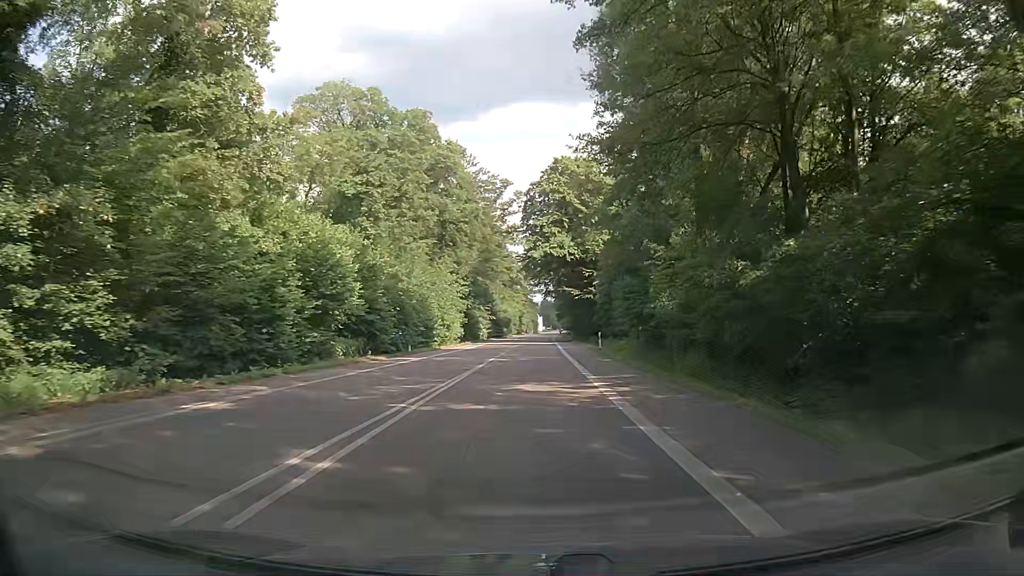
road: secondary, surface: asphalt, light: Day
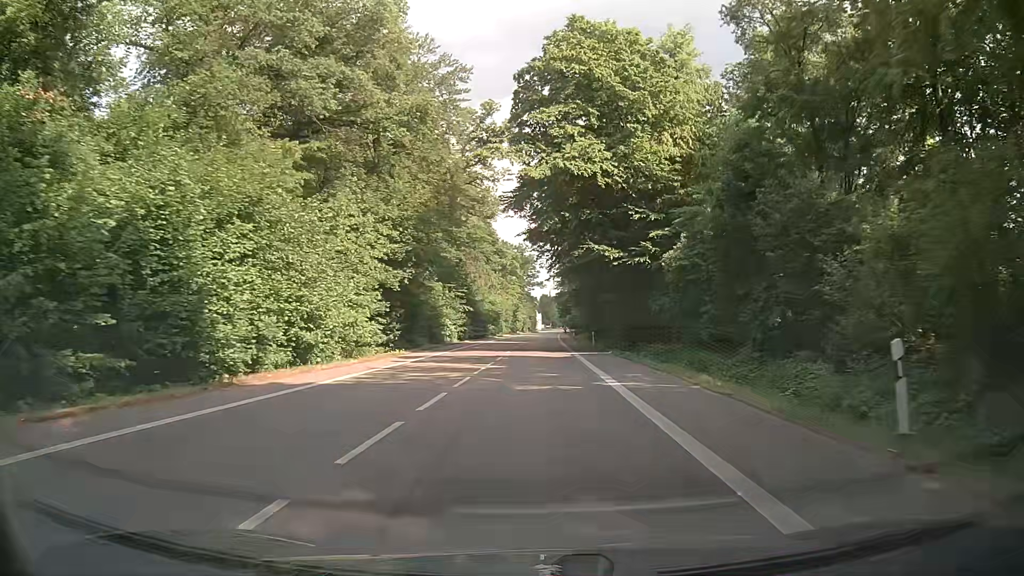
(-0.4, +36.8) m; -1°
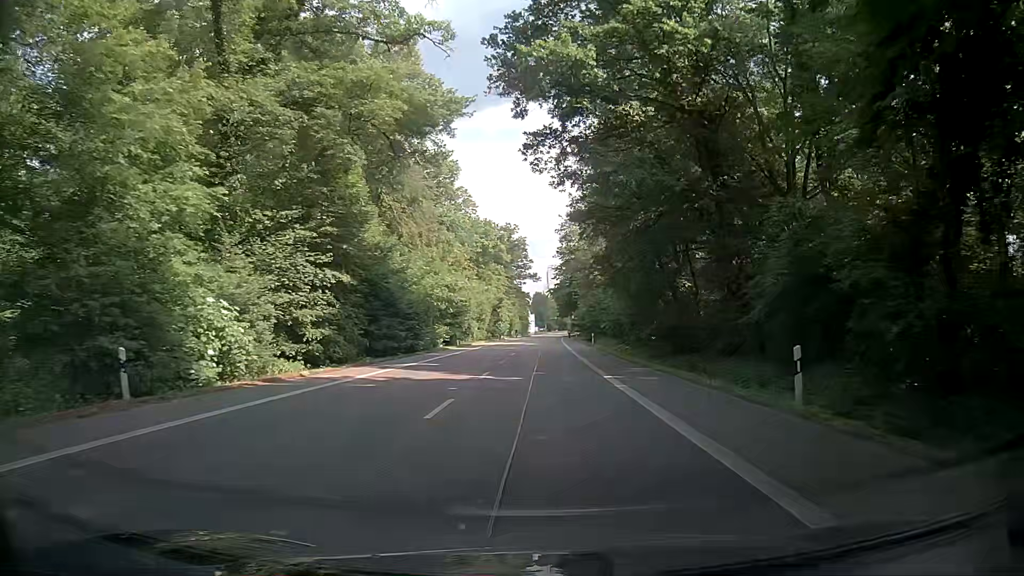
(+0.6, +45.9) m; +1°
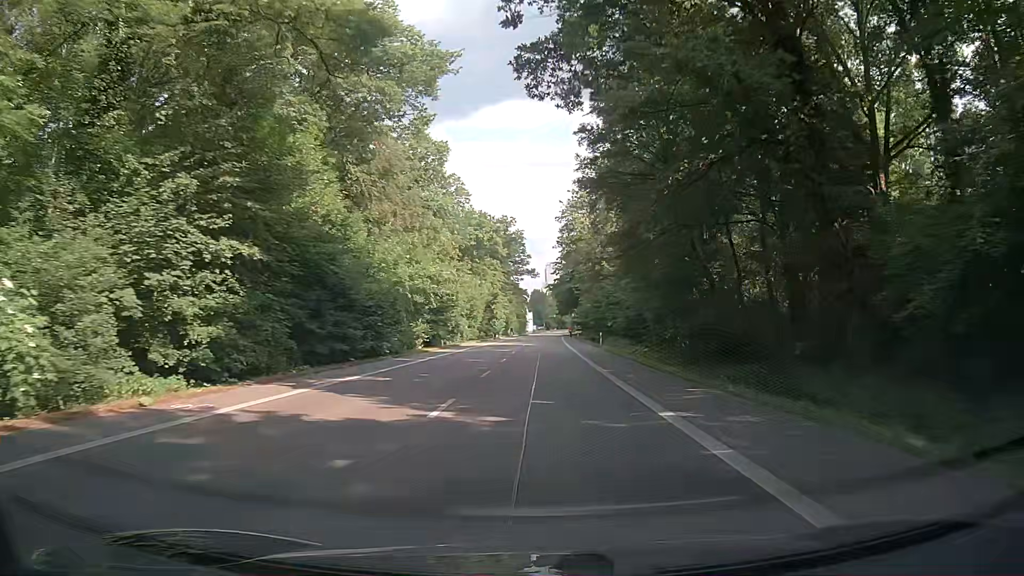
(-0.1, +9.1) m; -1°
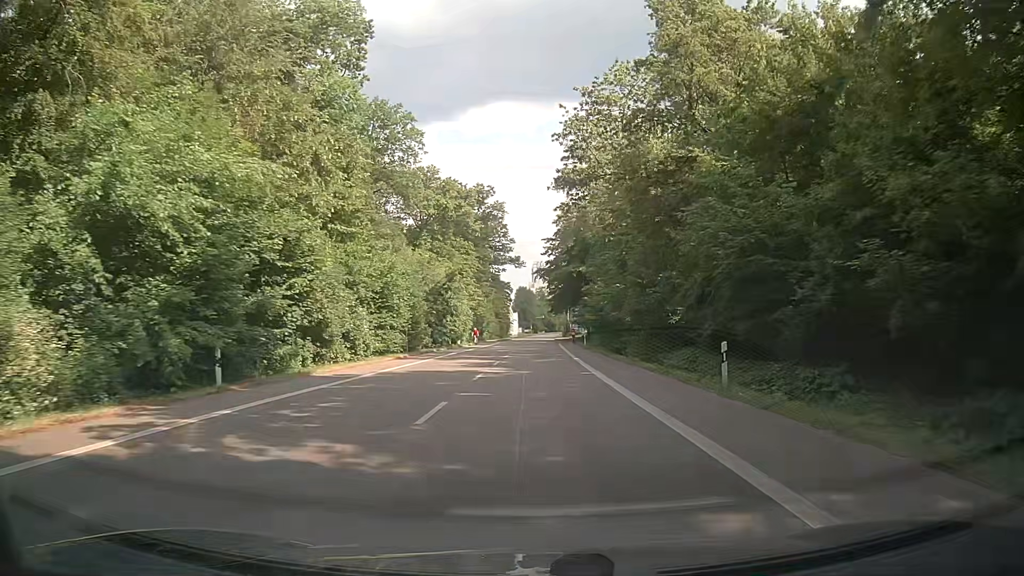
(+0.8, +36.5) m; 0°
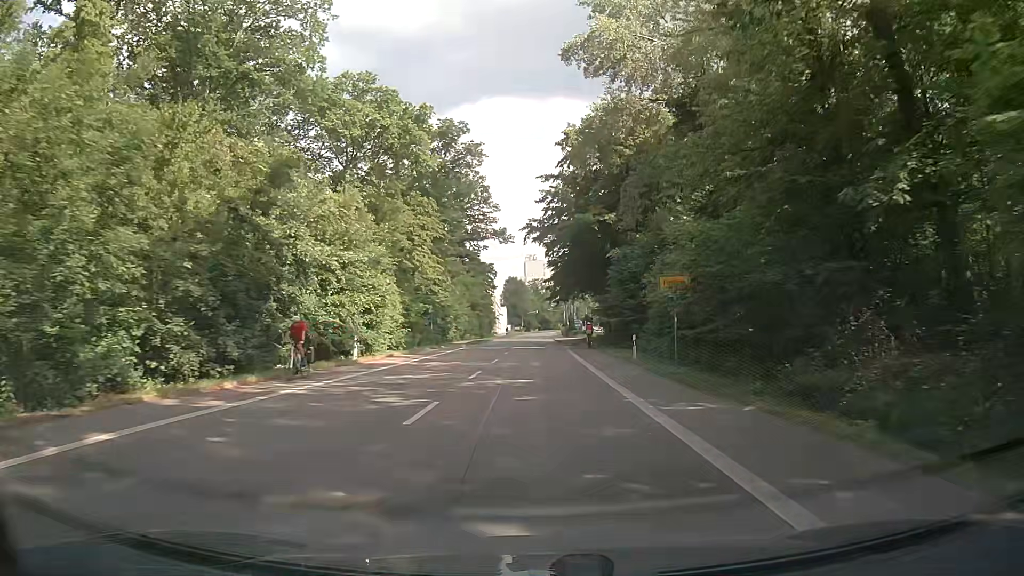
(+1.6, +36.3) m; +2°
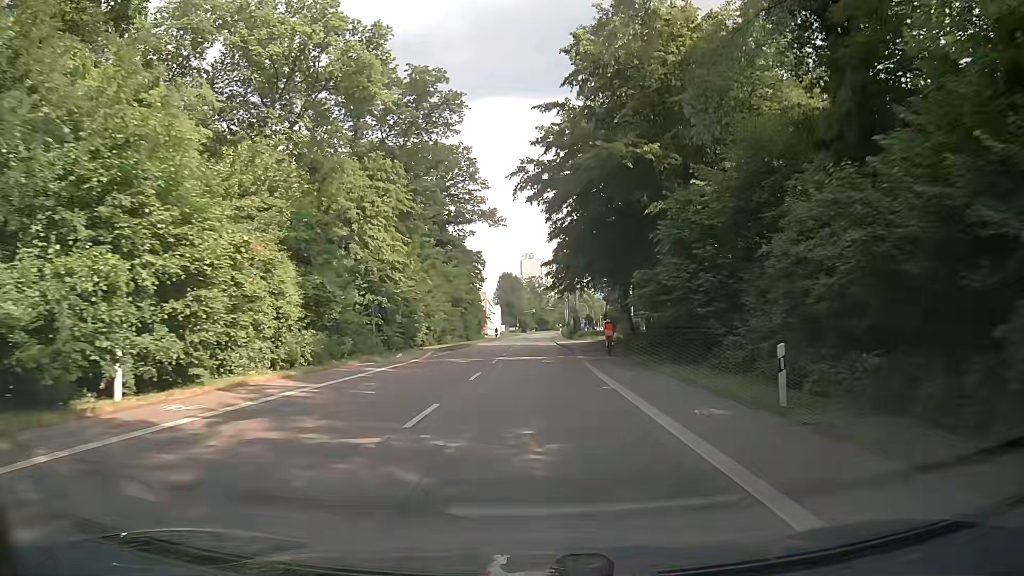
(+0.2, +18.1) m; +1°
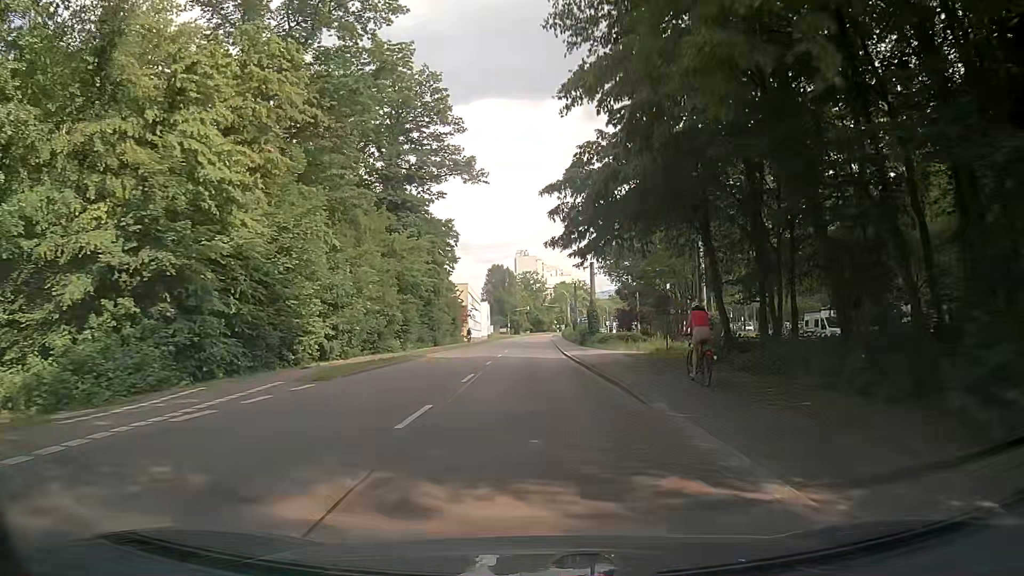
(0.0, +27.1) m; 0°
(0, +10) (0, +20) (0, +30) (0, +40) (0, +50) (0, +60) (+1, +70) (+1, +80) (+1, +90) (+1, +100) m
